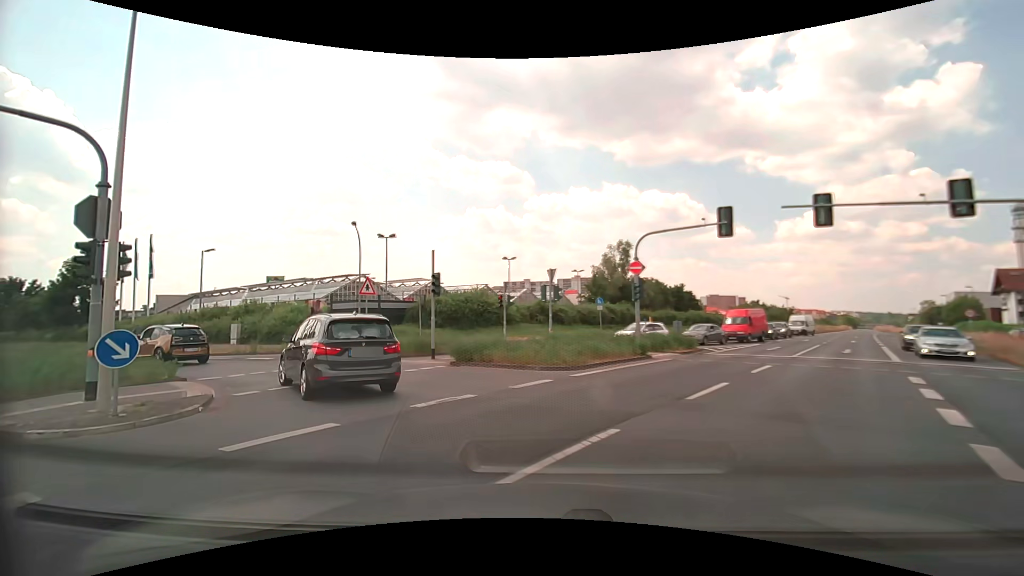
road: primary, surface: asphalt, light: Day
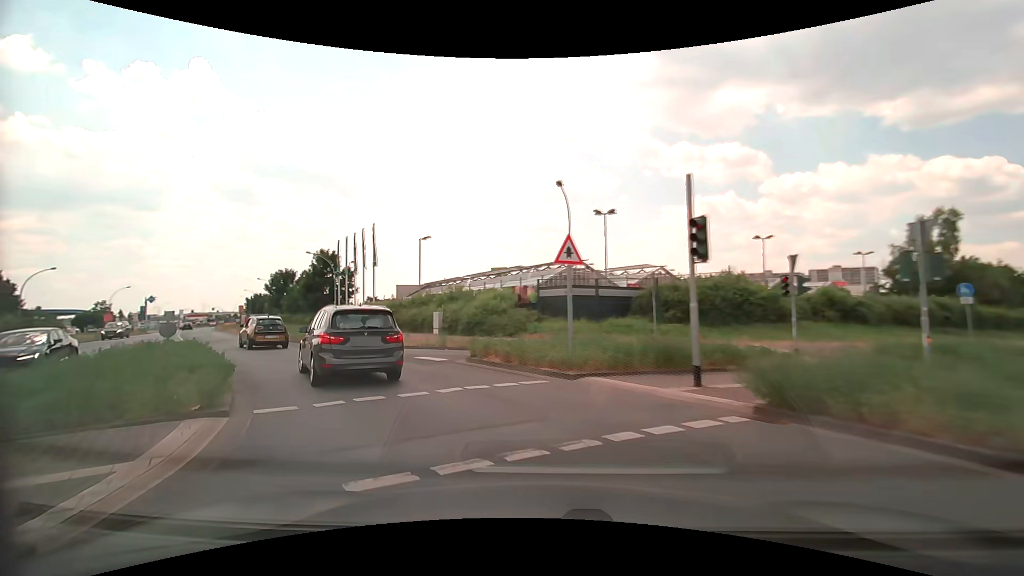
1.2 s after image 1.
(-1.7, +8.8) m; -25°
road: tertiary
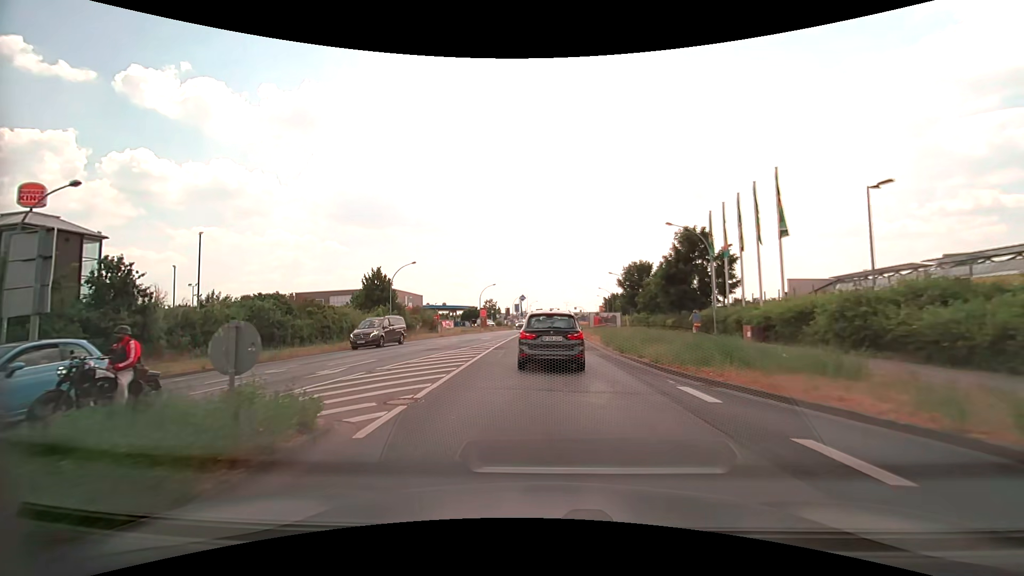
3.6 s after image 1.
(-7.1, +16.8) m; -39°
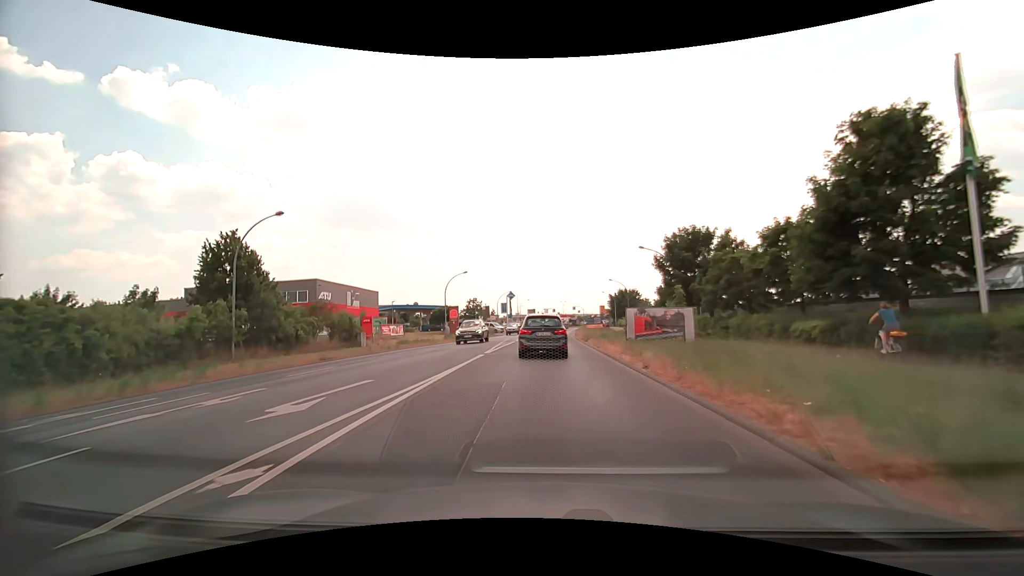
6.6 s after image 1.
(+0.1, +25.8) m; 0°
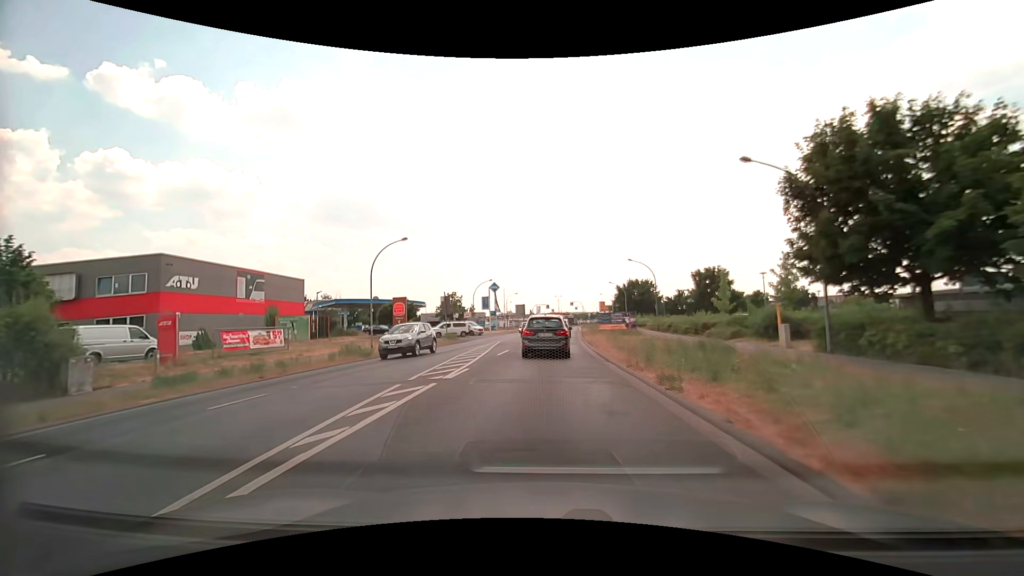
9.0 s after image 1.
(+0.5, +23.7) m; +2°
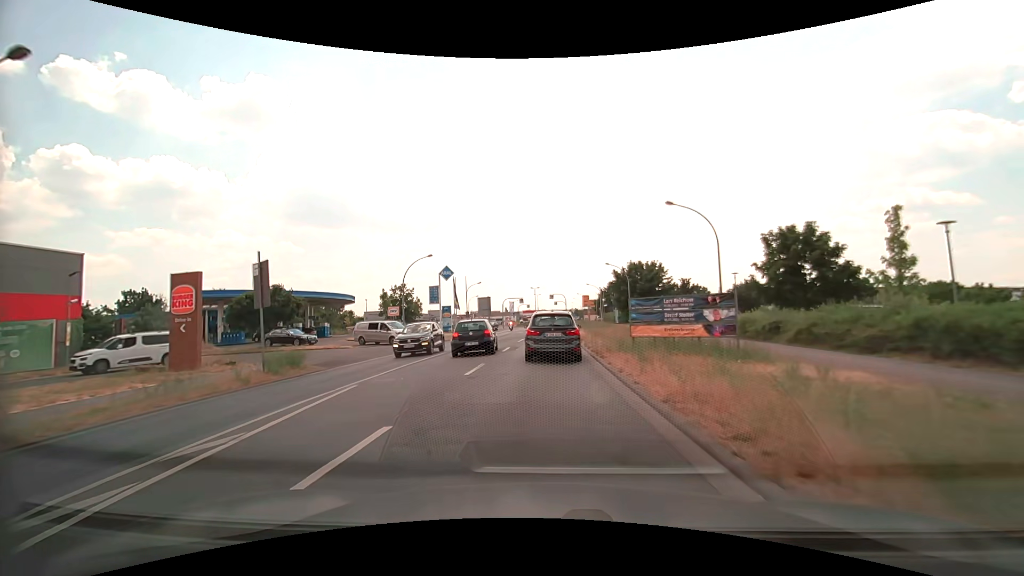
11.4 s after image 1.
(+0.6, +25.6) m; +3°
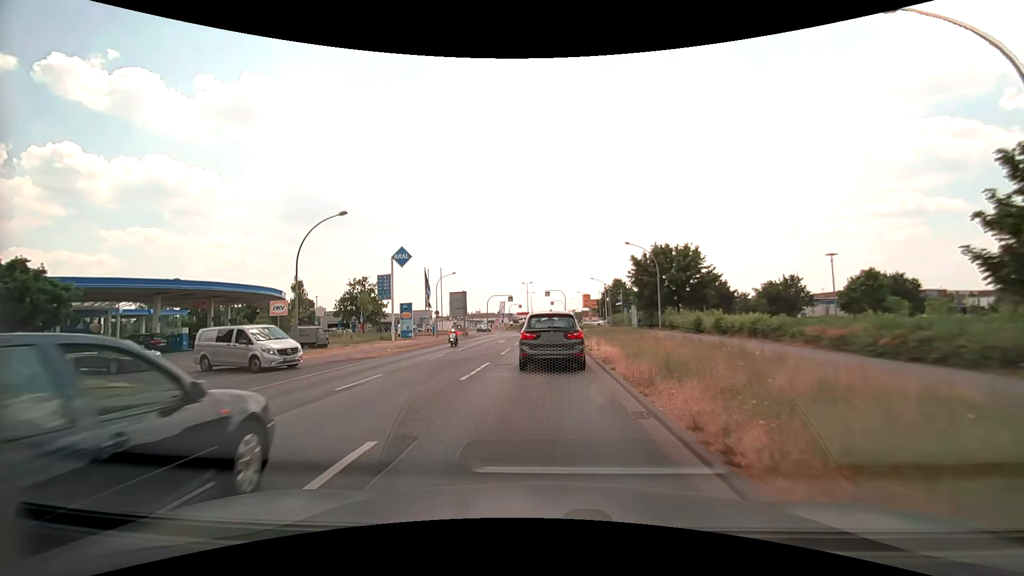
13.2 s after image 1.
(+0.2, +18.7) m; 0°
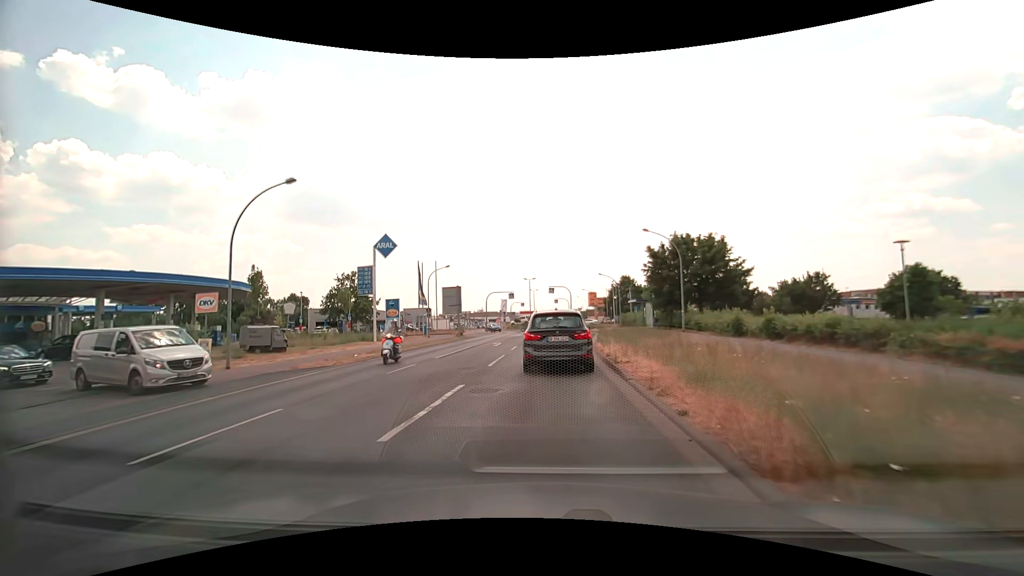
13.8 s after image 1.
(0.0, +6.1) m; 0°
(0, +10) (0, +20) (0, +30) (0, +40) (0, +50) (+1, +60) (+1, +70) (+3, +80) (+10, +87) (+19, +89) m
